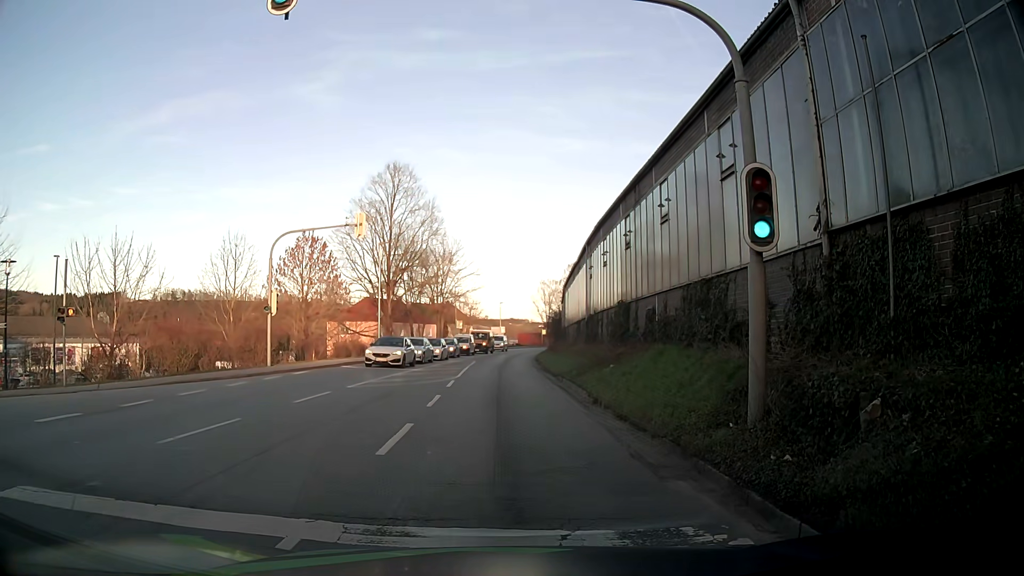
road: tertiary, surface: asphalt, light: Day
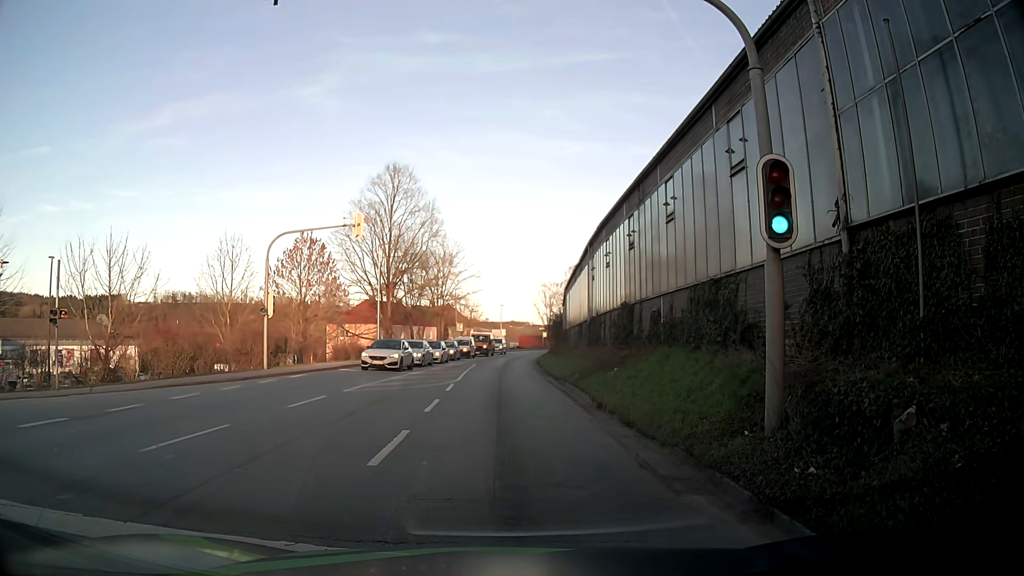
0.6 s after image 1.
(0.0, +0.5) m; 0°
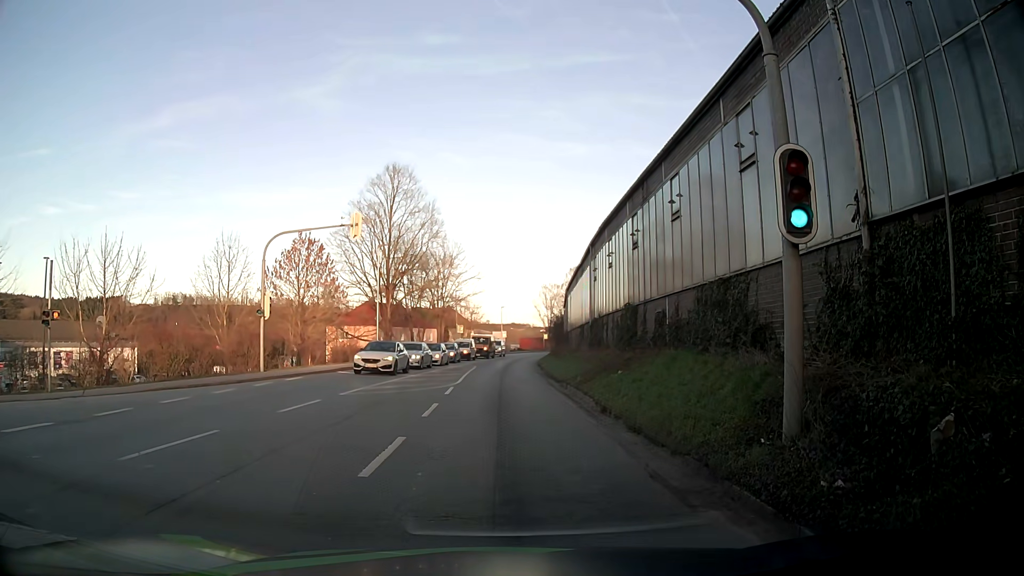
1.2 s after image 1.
(0.0, +0.5) m; 0°
